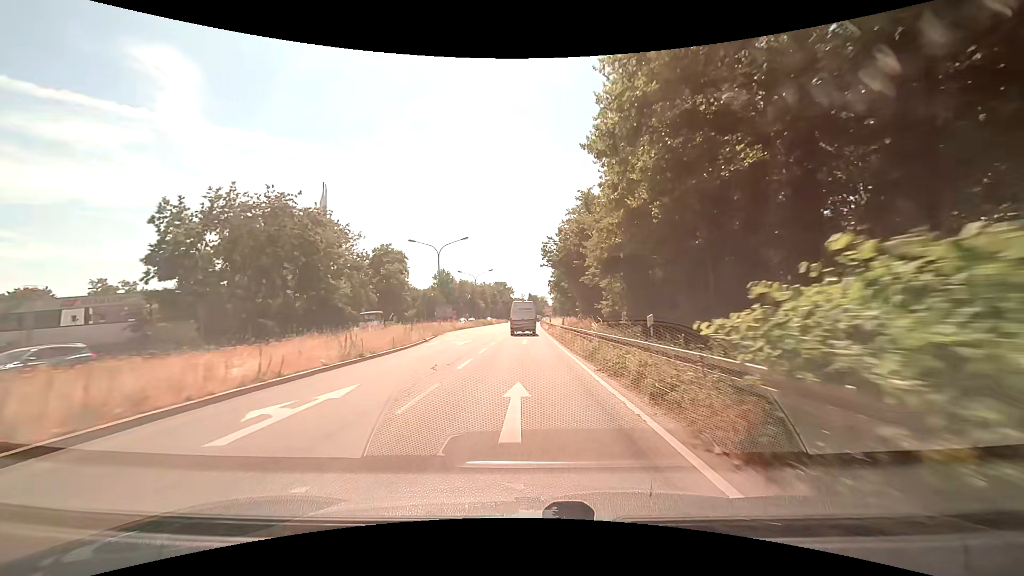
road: primary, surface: asphalt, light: Day
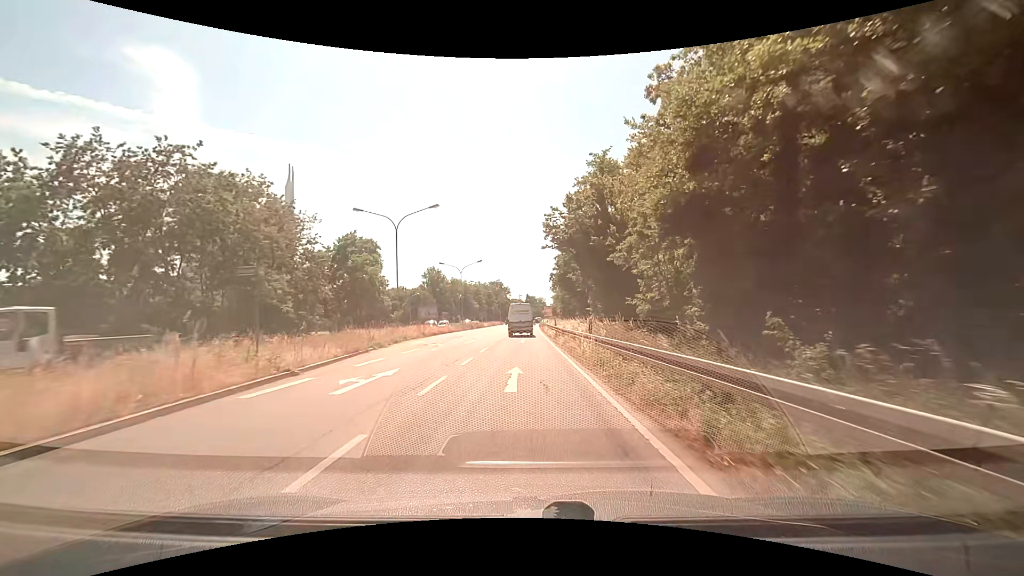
(0.0, +16.2) m; +1°
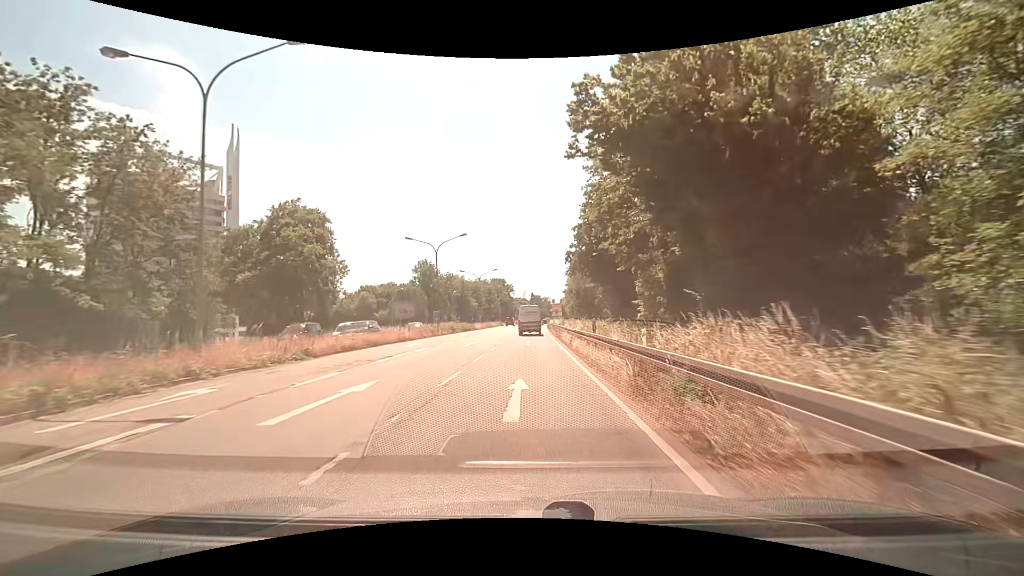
(-0.4, +22.7) m; -2°
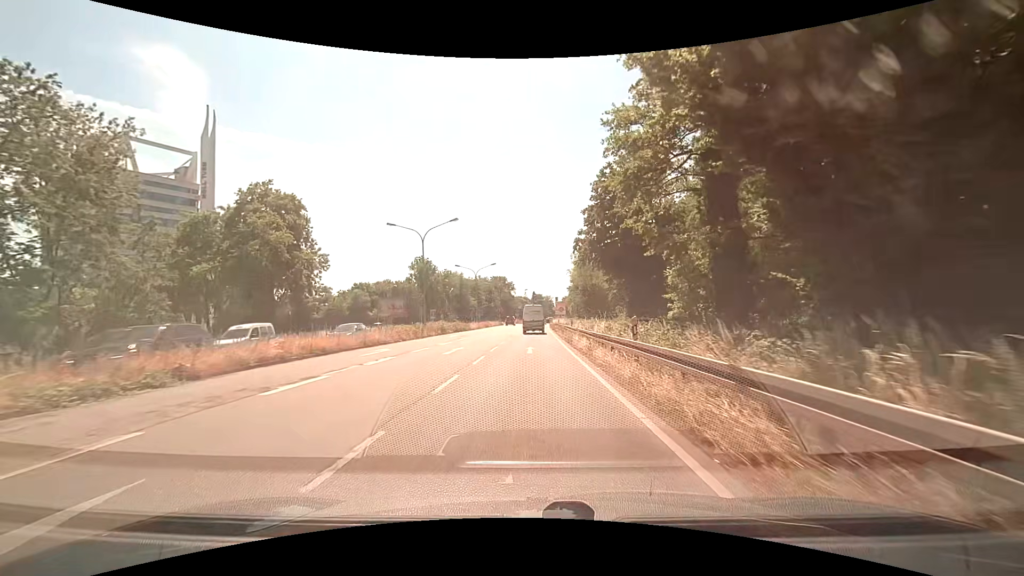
(0.0, +7.1) m; 0°
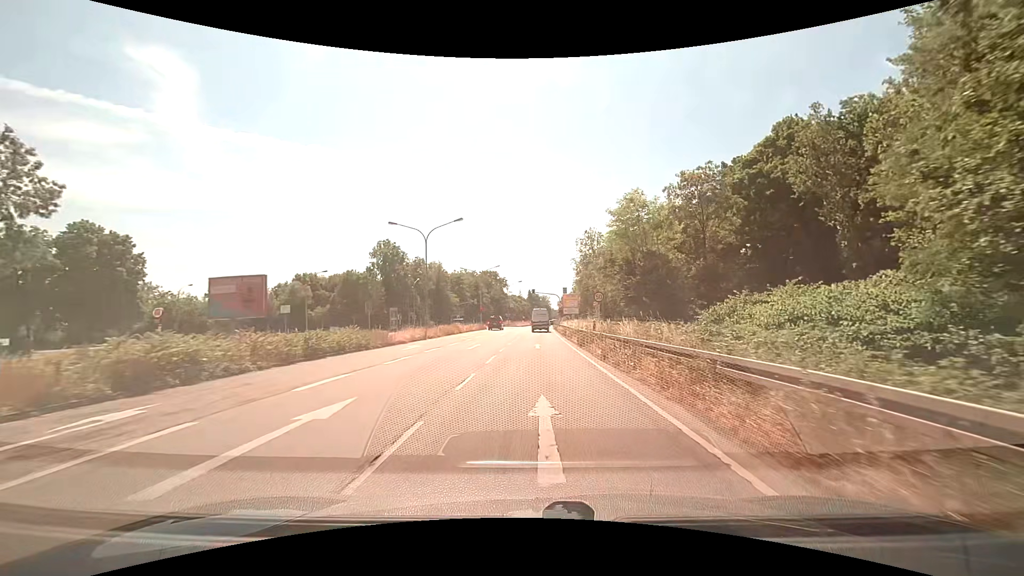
(+0.1, +35.5) m; +1°
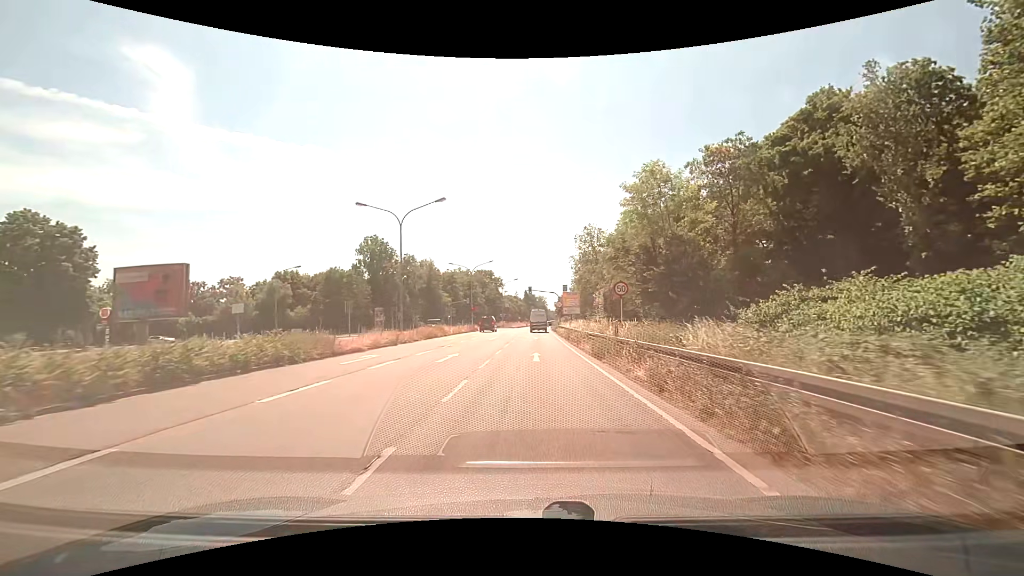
(0.0, +7.3) m; 0°
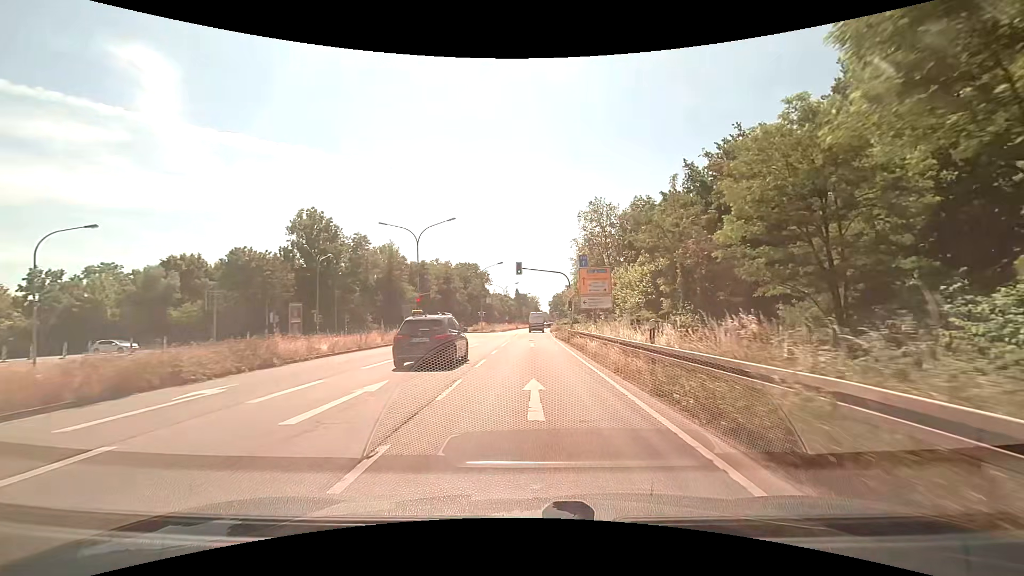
(+0.4, +30.0) m; +2°
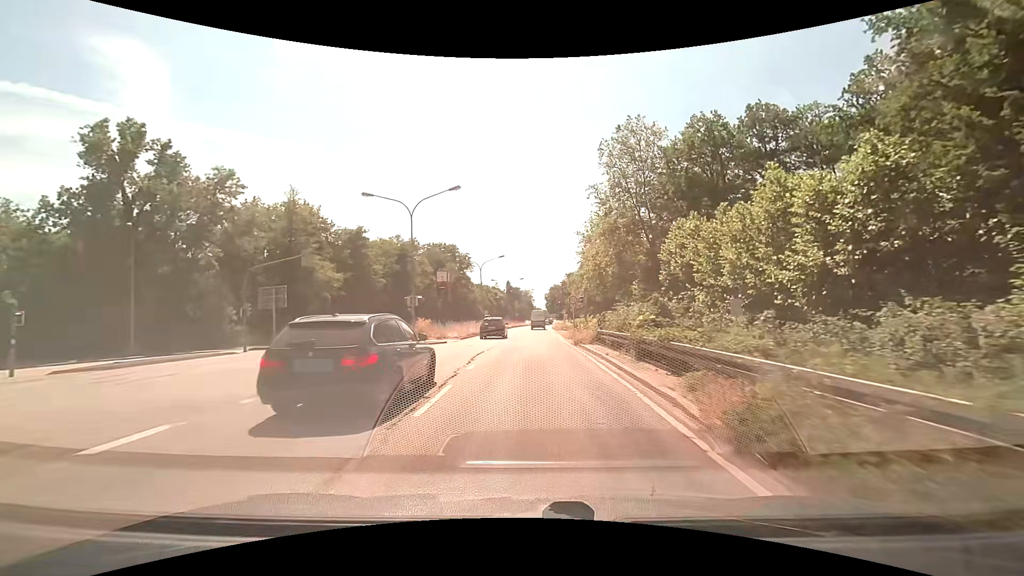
(0.0, +39.4) m; 0°
(0, +10) (0, +20) (0, +30) (0, +40) (+1, +50) (+1, +60) (+1, +70) (+2, +80) (+2, +90) (+3, +100) m
